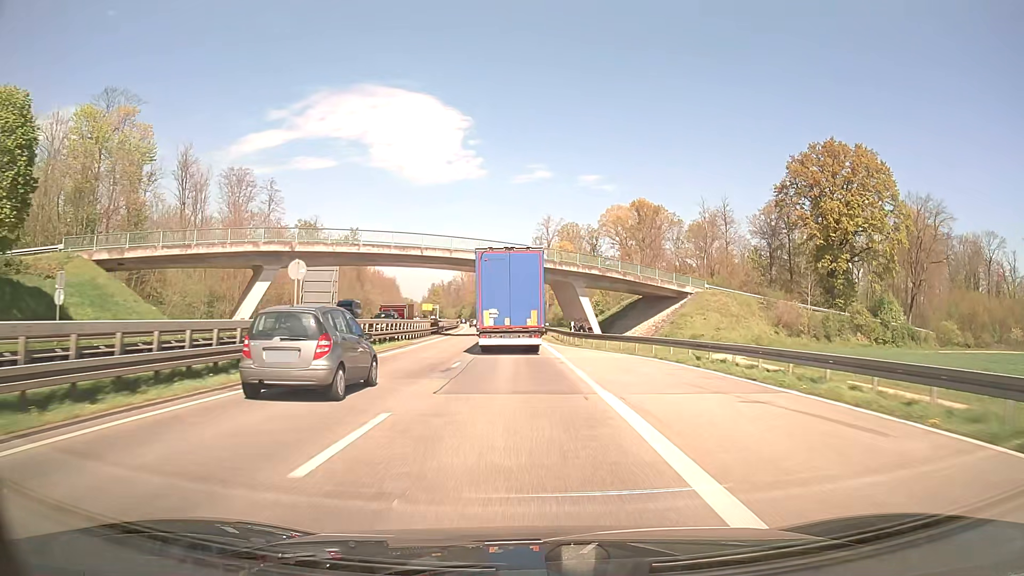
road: trunk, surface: asphalt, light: Day
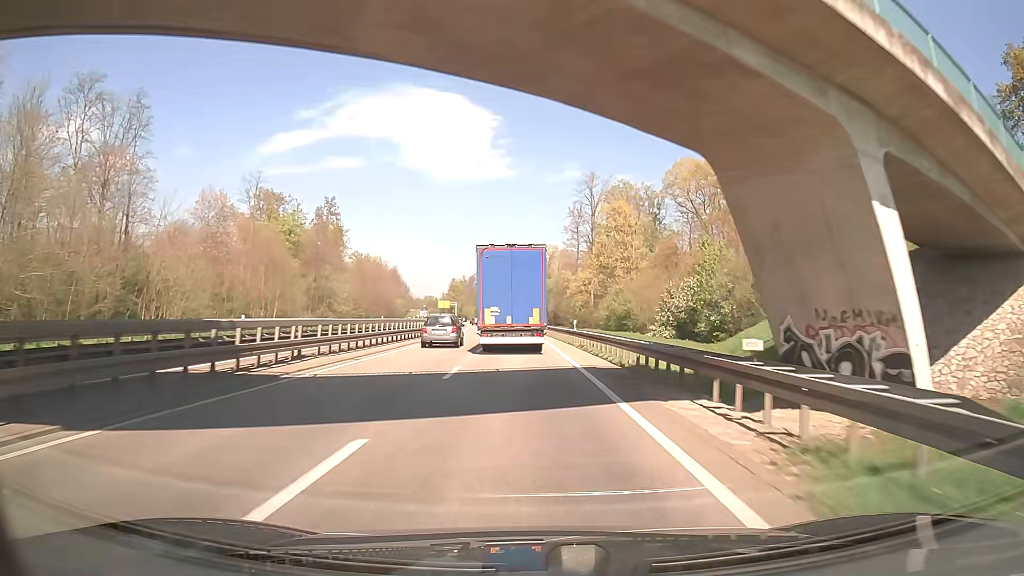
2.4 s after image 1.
(-1.2, +49.9) m; -3°
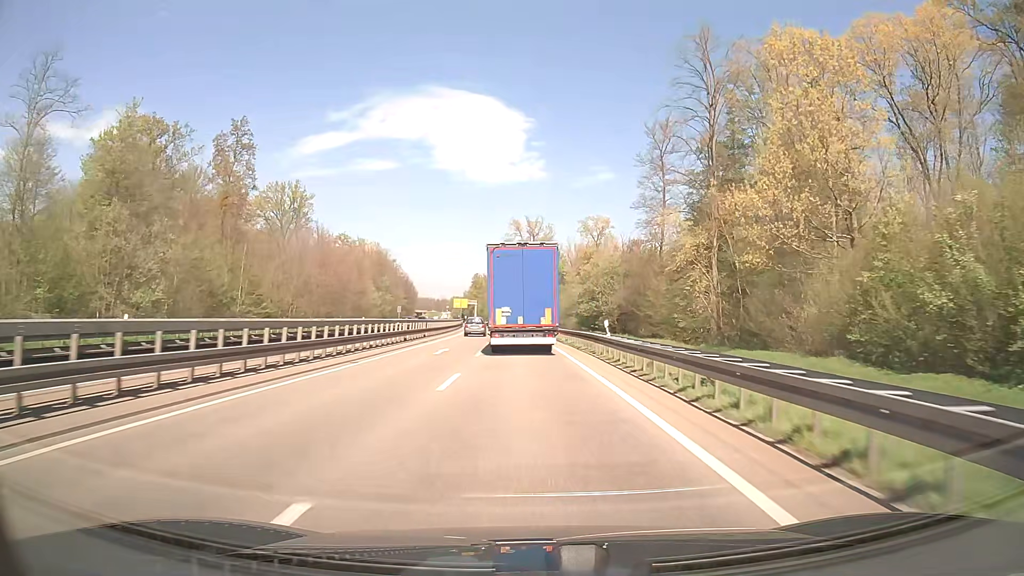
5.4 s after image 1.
(-1.7, +62.1) m; -3°
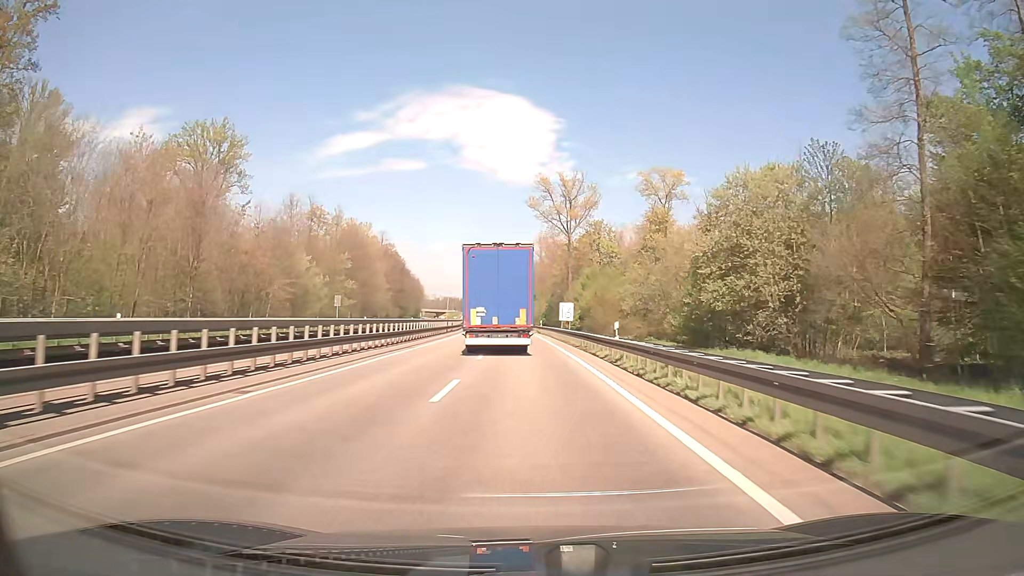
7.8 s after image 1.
(-1.0, +49.3) m; -2°
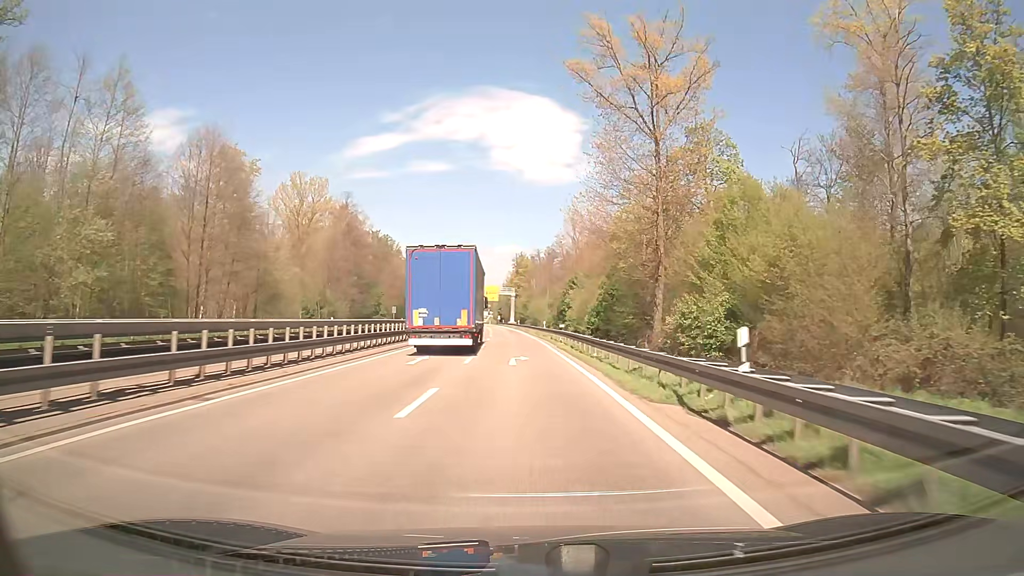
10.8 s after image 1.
(-1.1, +61.5) m; -2°
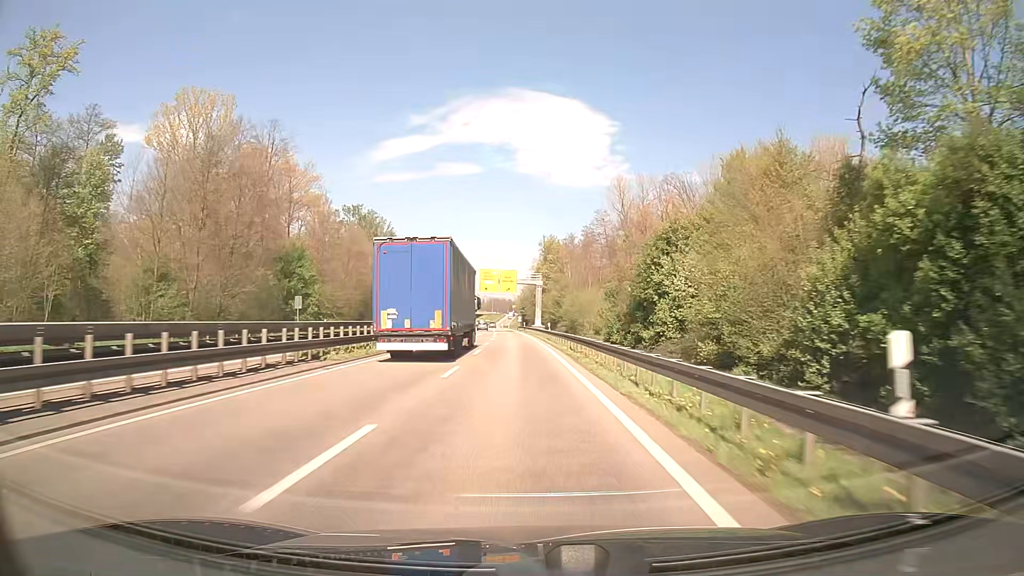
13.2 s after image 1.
(-1.1, +52.8) m; -3°
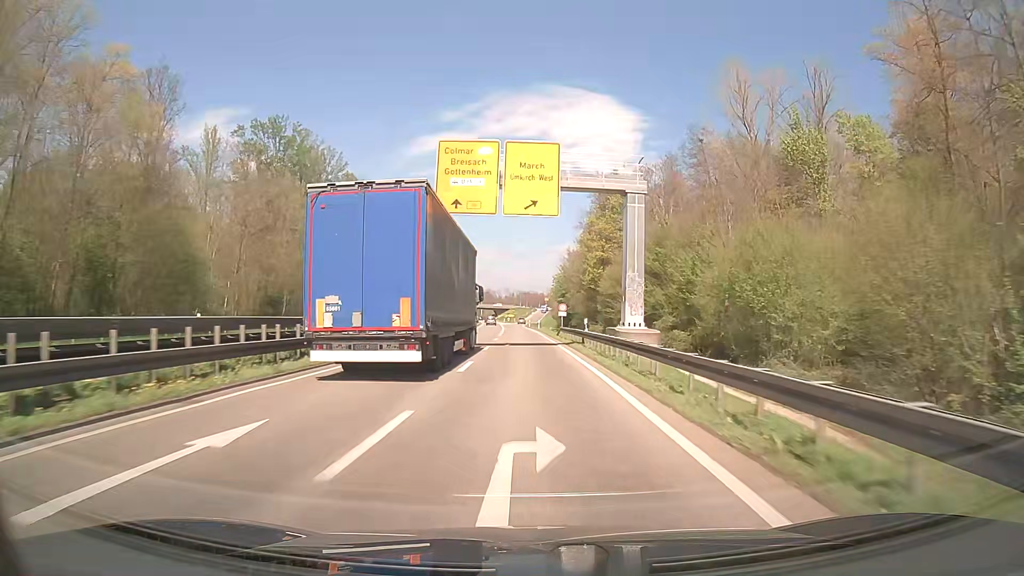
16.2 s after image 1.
(-1.6, +69.4) m; -3°
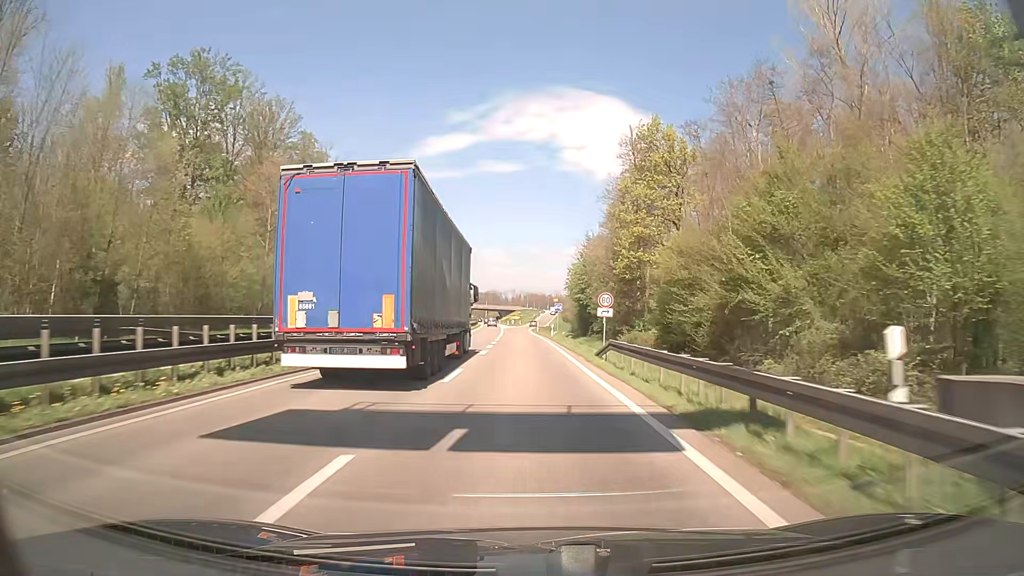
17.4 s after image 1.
(-0.1, +25.9) m; -1°
(0, +10) (0, +20) (0, +30) (0, +40) (-1, +50) (-1, +60) (-1, +70) (-1, +80) (-1, +90) (-1, +100) m
